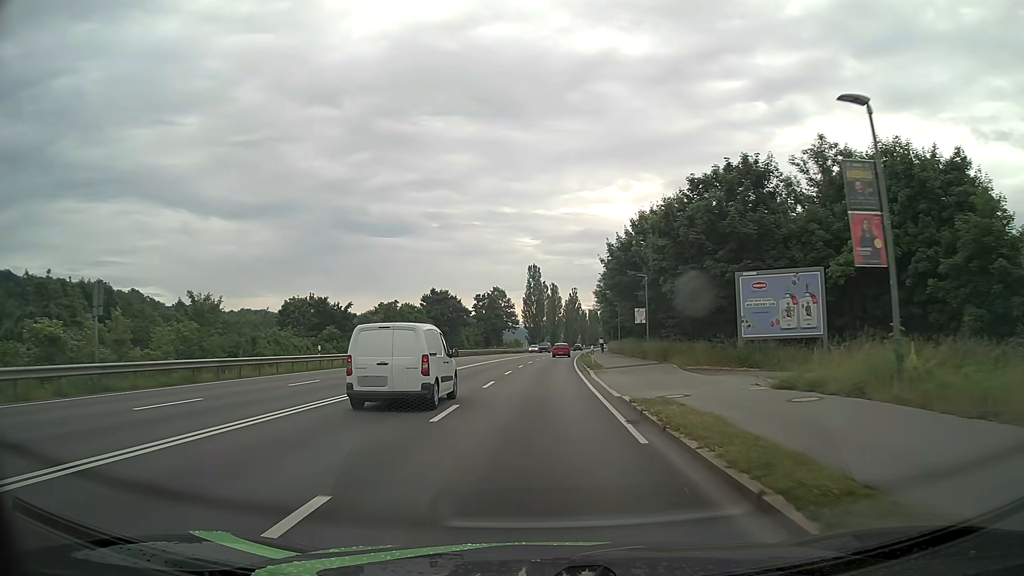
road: primary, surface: asphalt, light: Day
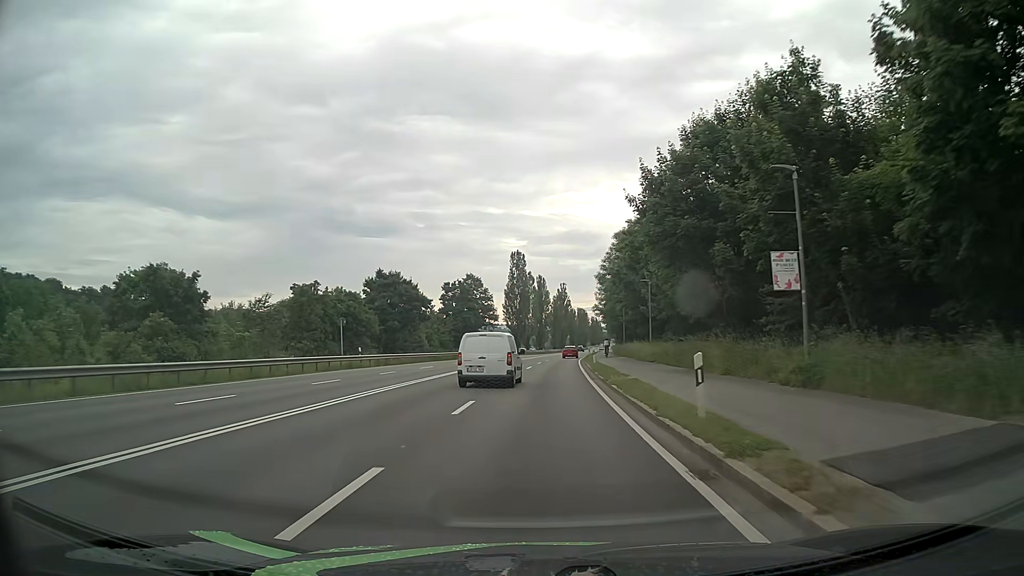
(+0.3, +25.7) m; +1°
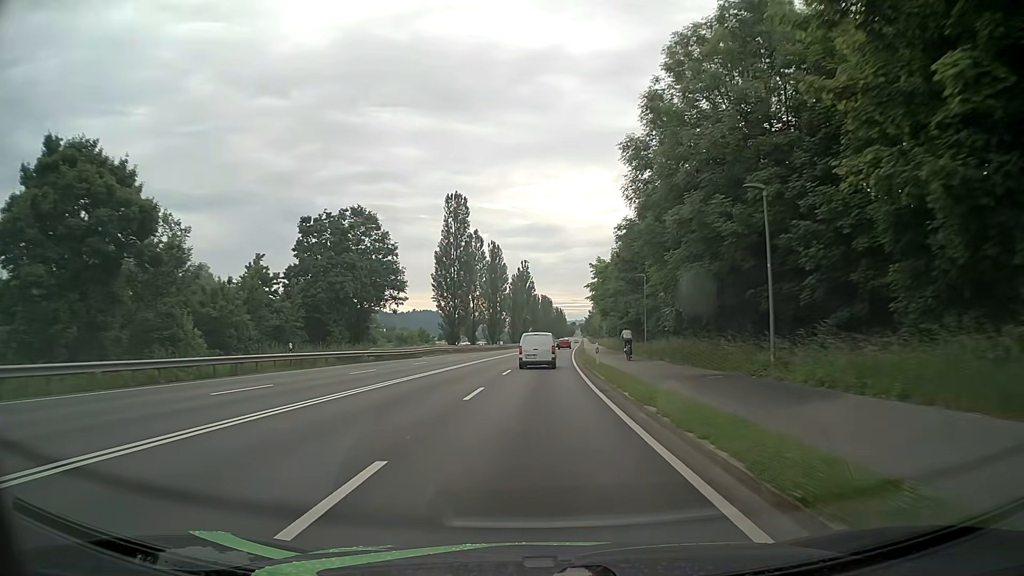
(+1.5, +49.0) m; +4°
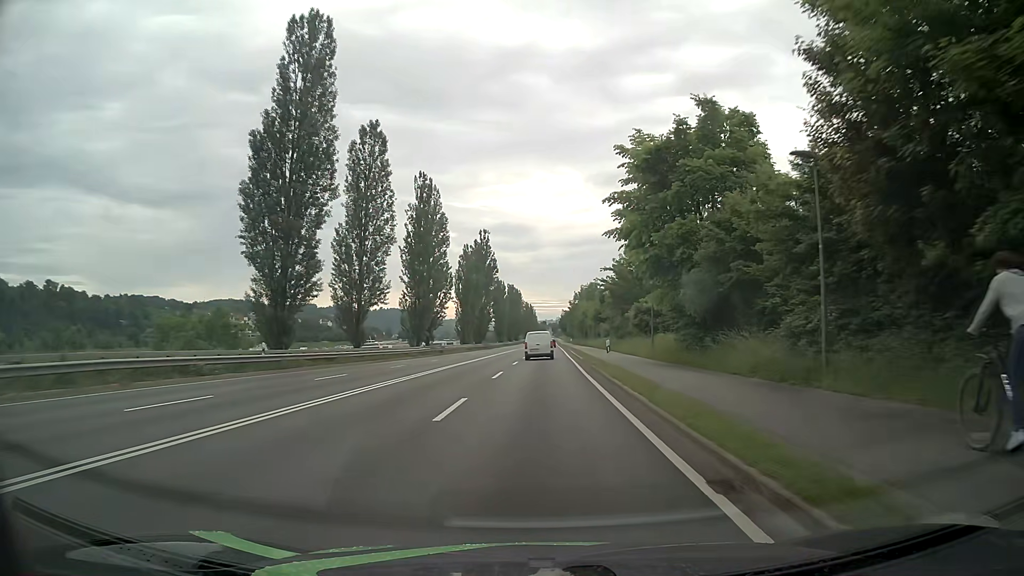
(+0.9, +52.0) m; +2°
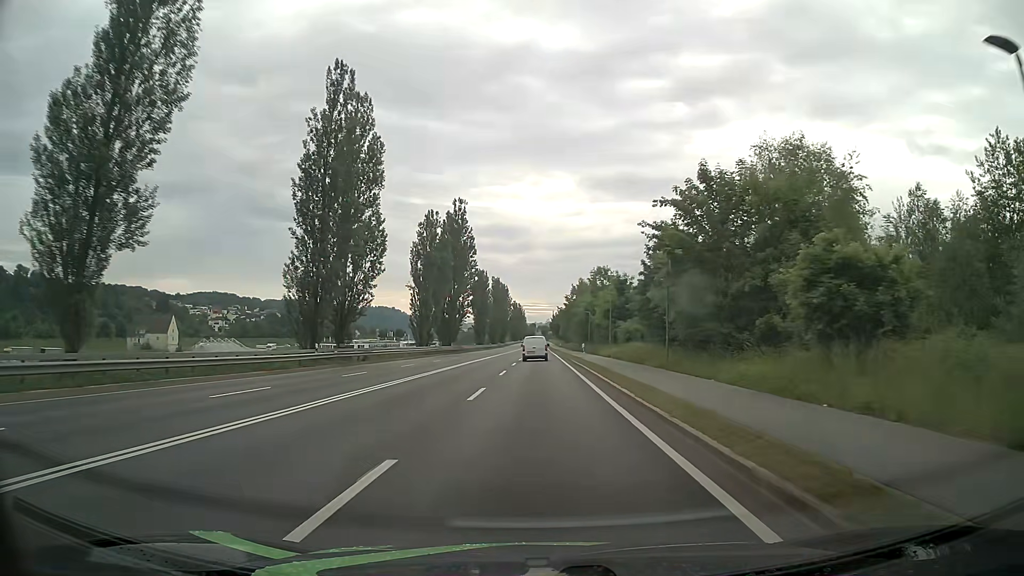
(+0.4, +31.7) m; +1°
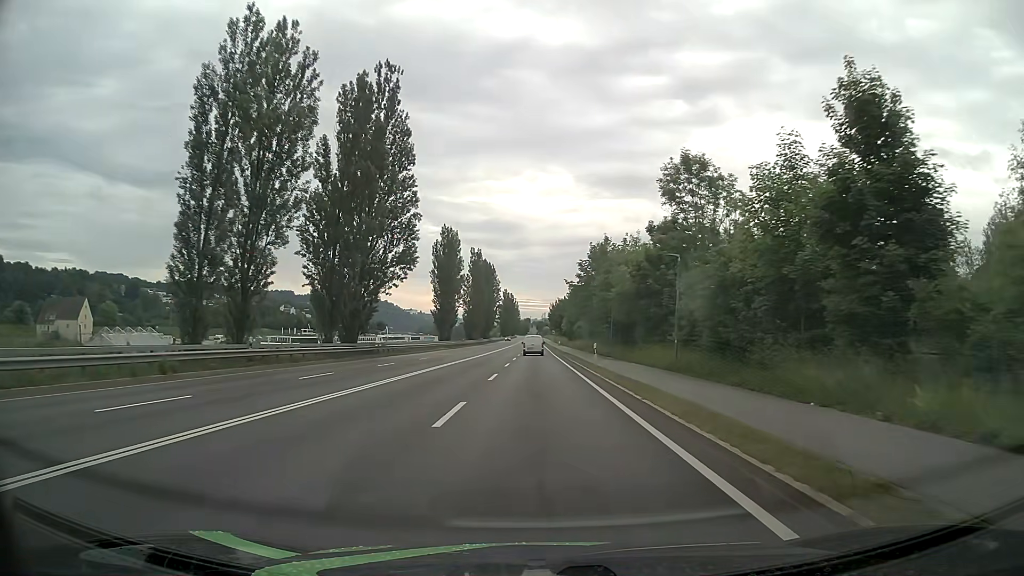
(+0.5, +53.4) m; +1°
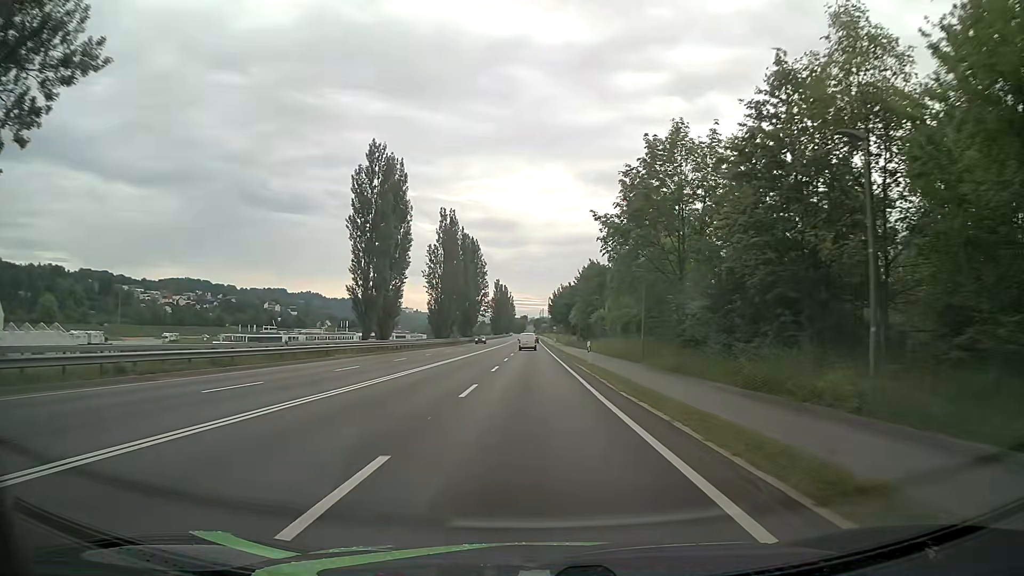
(+0.2, +43.0) m; 0°
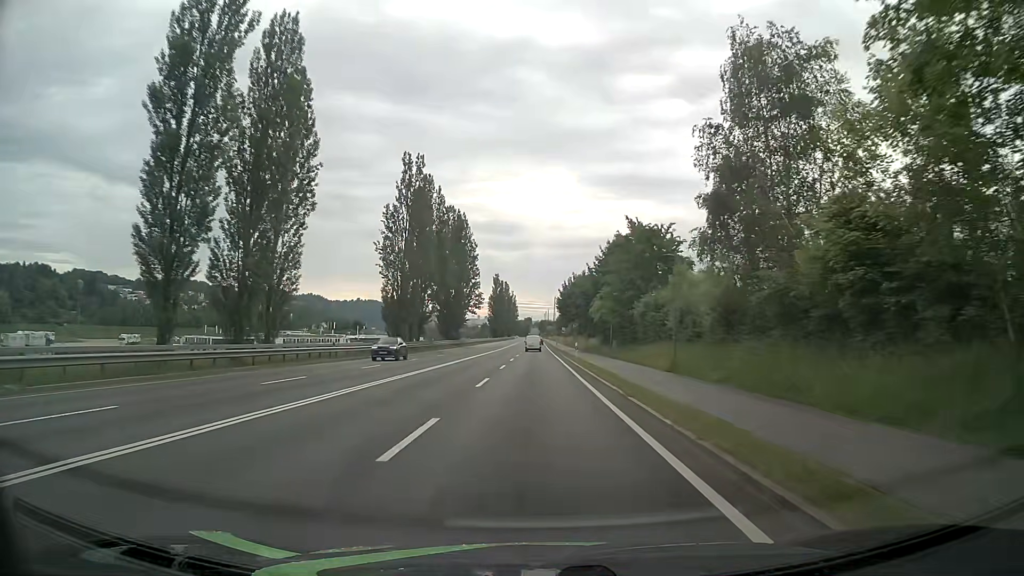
(-0.1, +32.3) m; -1°
(0, +10) (0, +20) (0, +30) (0, +40) (0, +50) (0, +60) (0, +70) (0, +80) (0, +90) (0, +100) m
